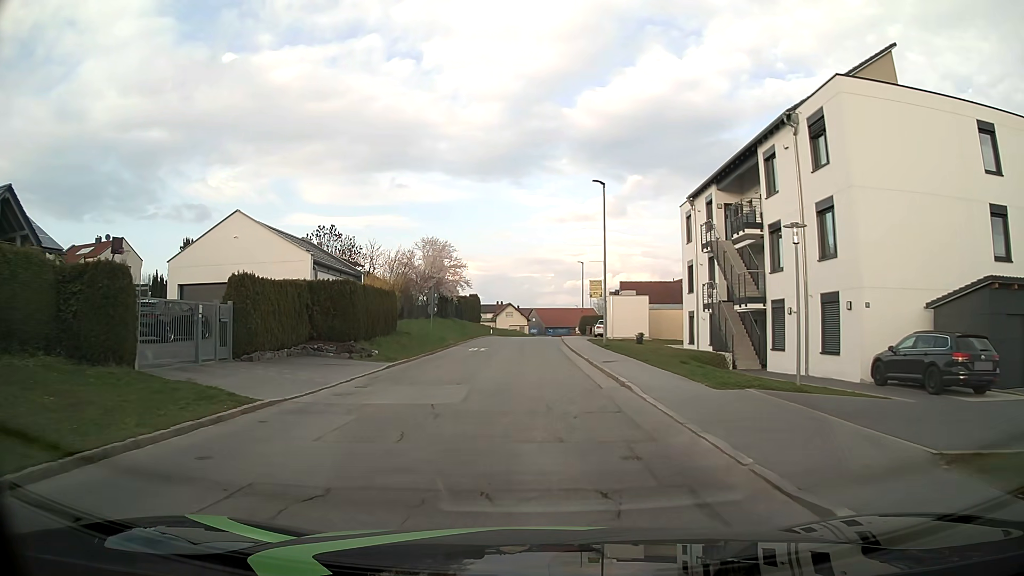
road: tertiary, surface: asphalt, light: Day
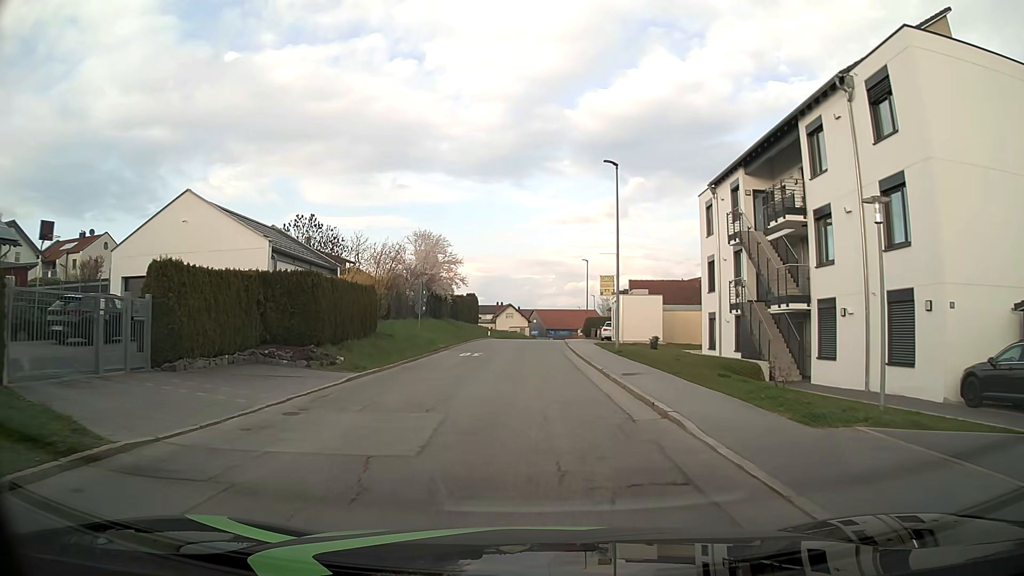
(0.0, +4.4) m; 0°
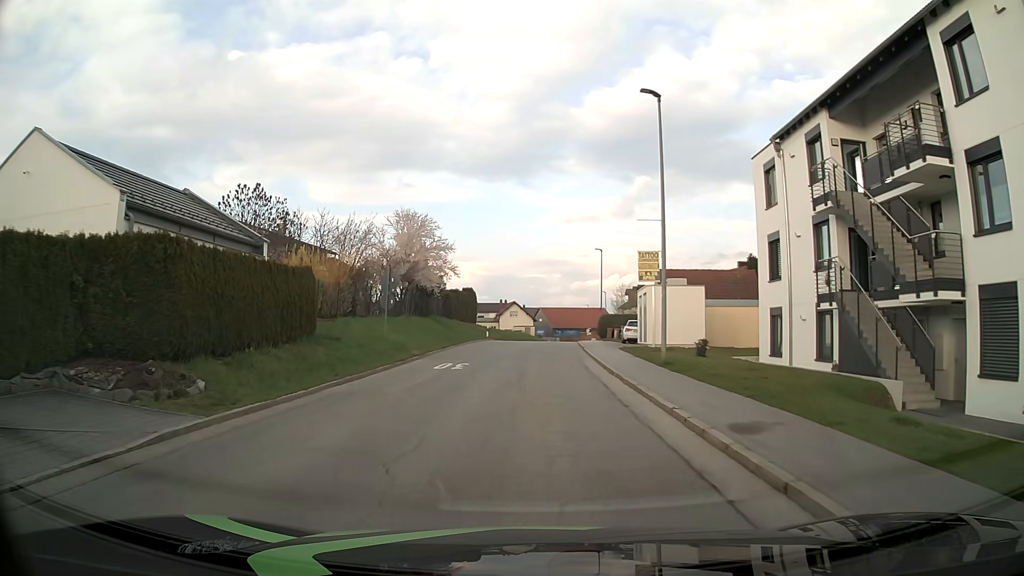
(0.0, +8.9) m; -1°
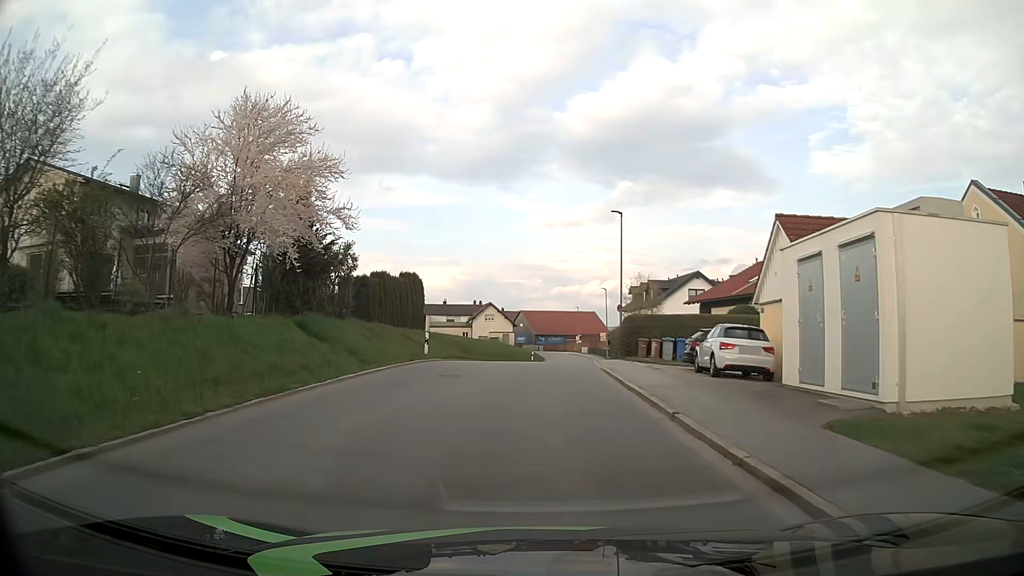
(+0.1, +22.3) m; +2°
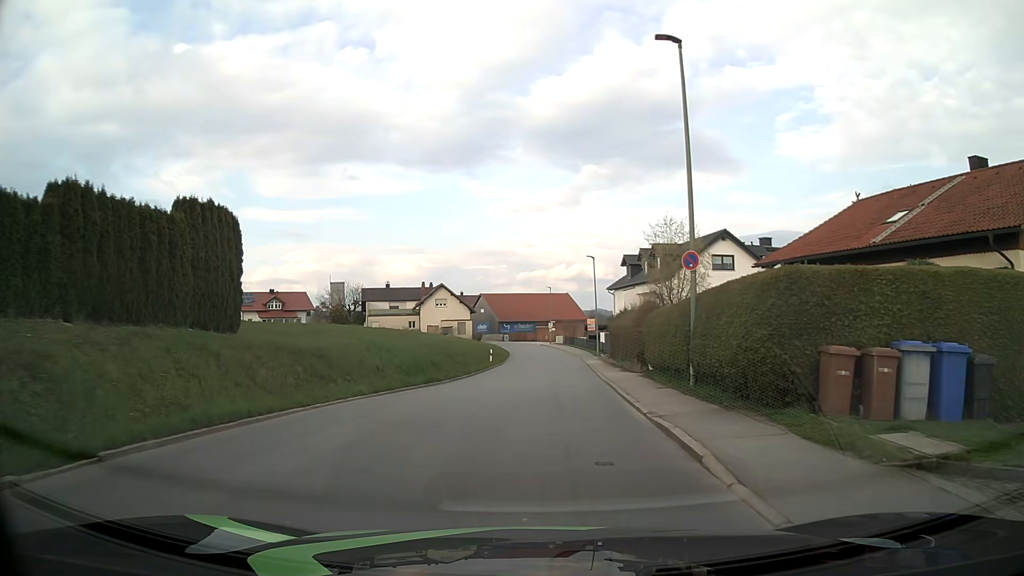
(+0.4, +22.3) m; +2°
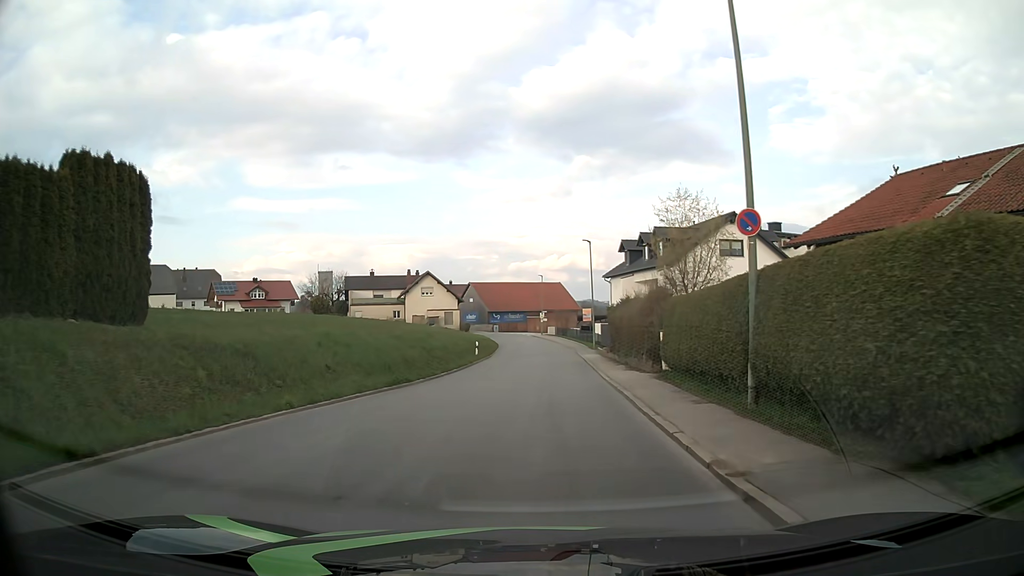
(+0.1, +4.6) m; +1°
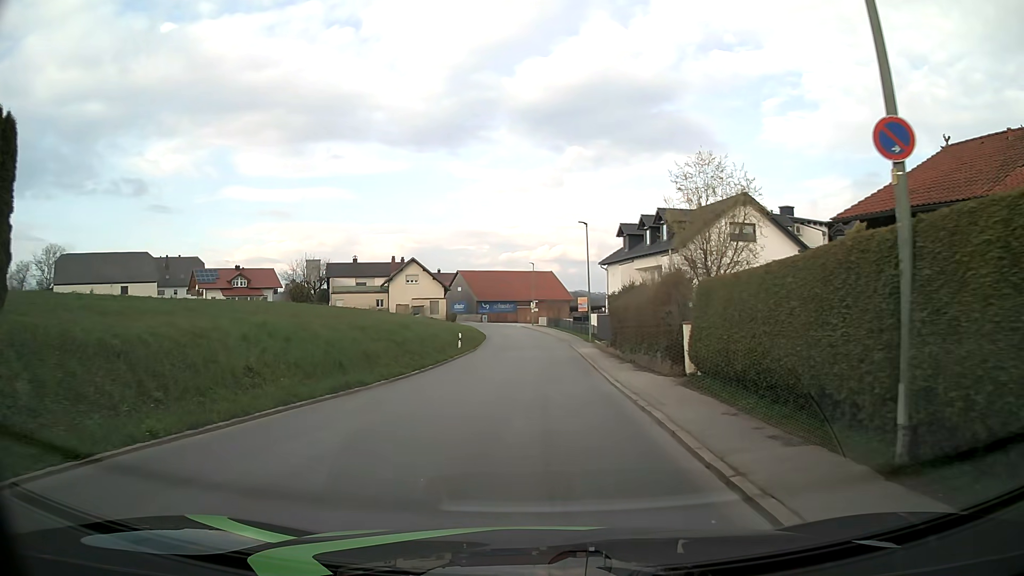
(+0.1, +4.6) m; +1°
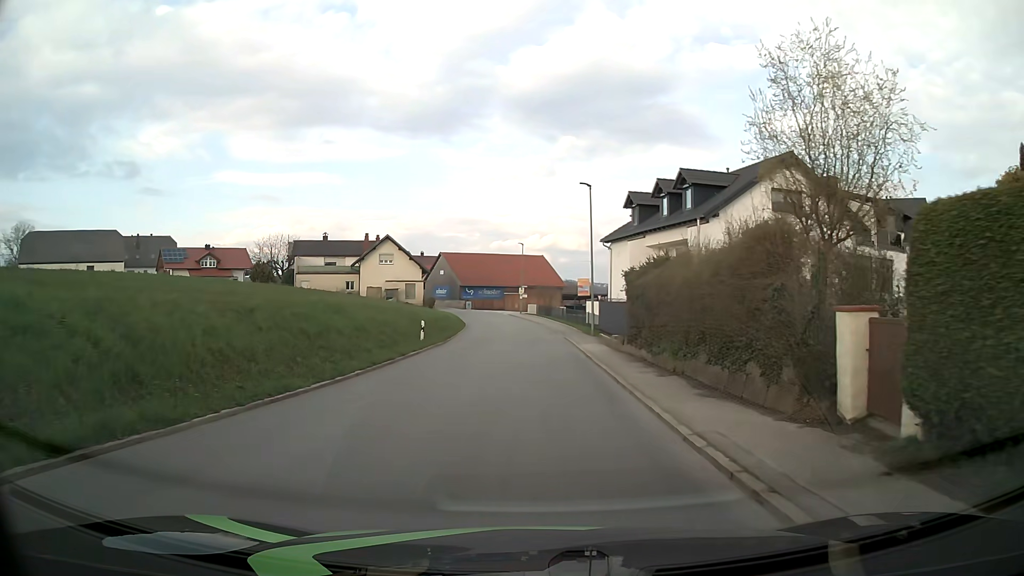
(+0.1, +9.5) m; +1°
(0, +10) (0, +20) (0, +30) (0, +40) (-1, +50) (-1, +60) (-3, +70) (-5, +80) (-9, +89) (-14, +98) m
